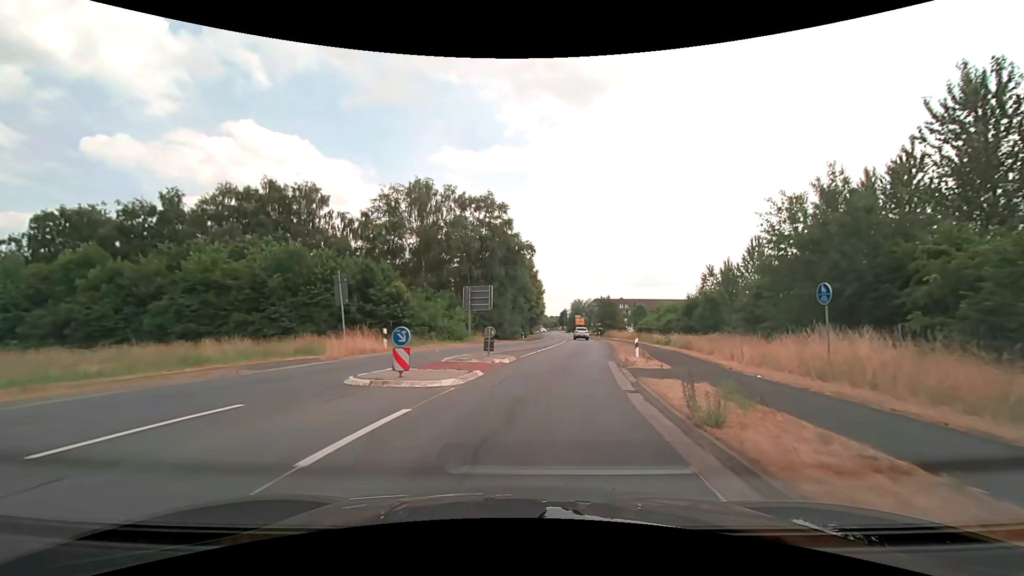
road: tertiary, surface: asphalt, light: Day
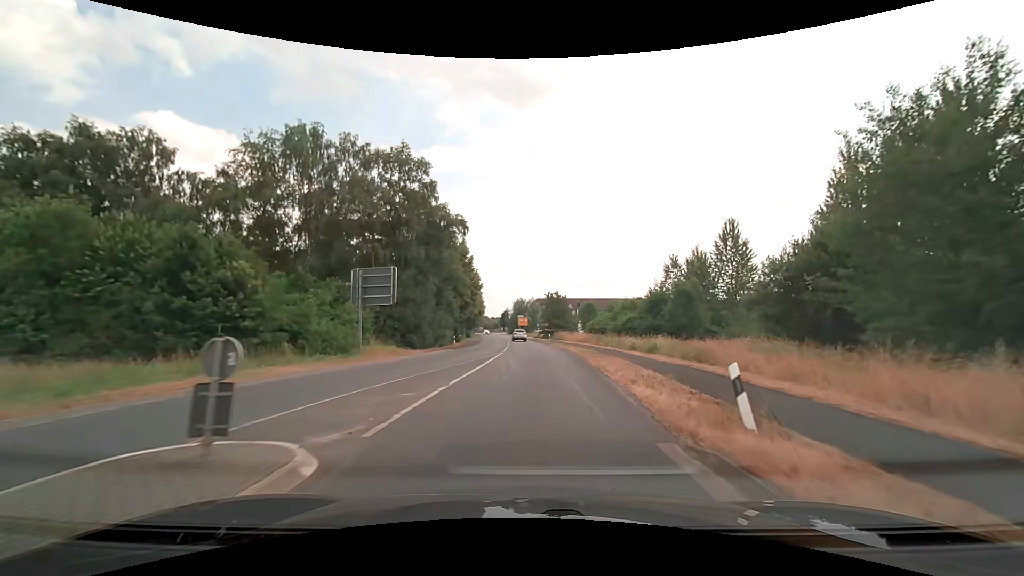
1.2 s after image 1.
(+1.0, +14.7) m; +7°
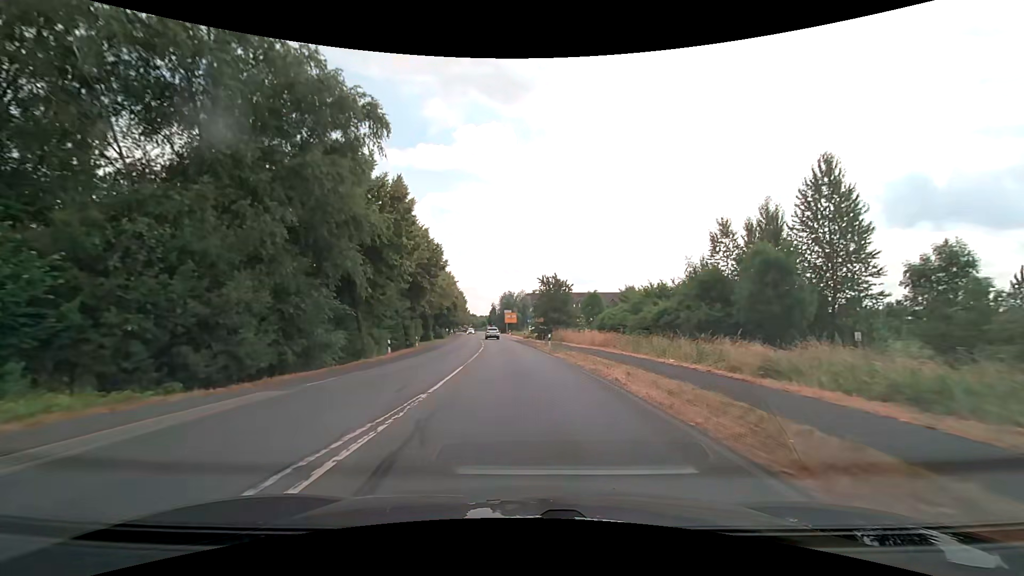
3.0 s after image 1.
(+0.7, +22.9) m; +1°
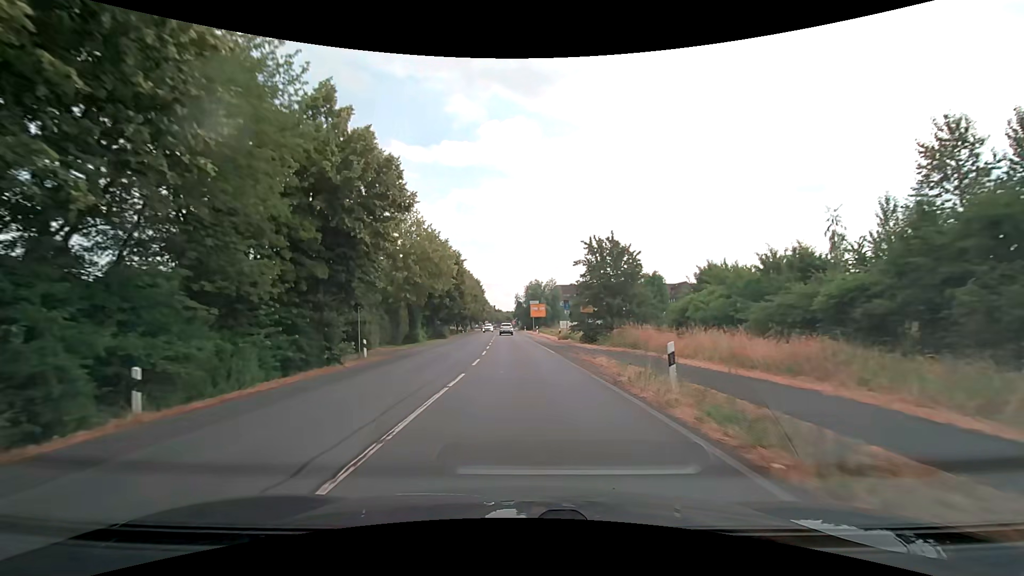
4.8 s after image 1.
(-0.4, +23.5) m; -3°
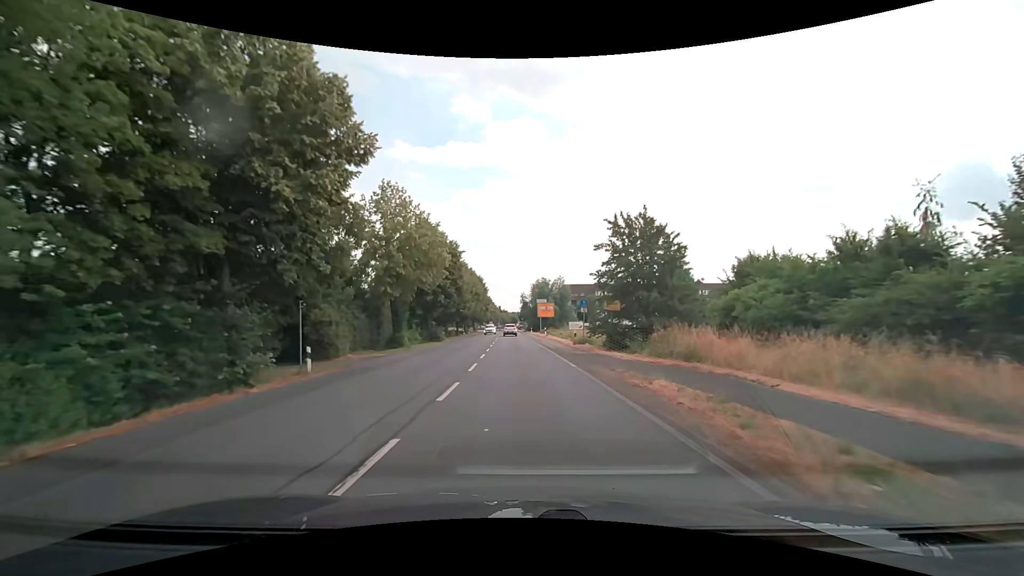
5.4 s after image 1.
(-0.1, +7.9) m; -1°
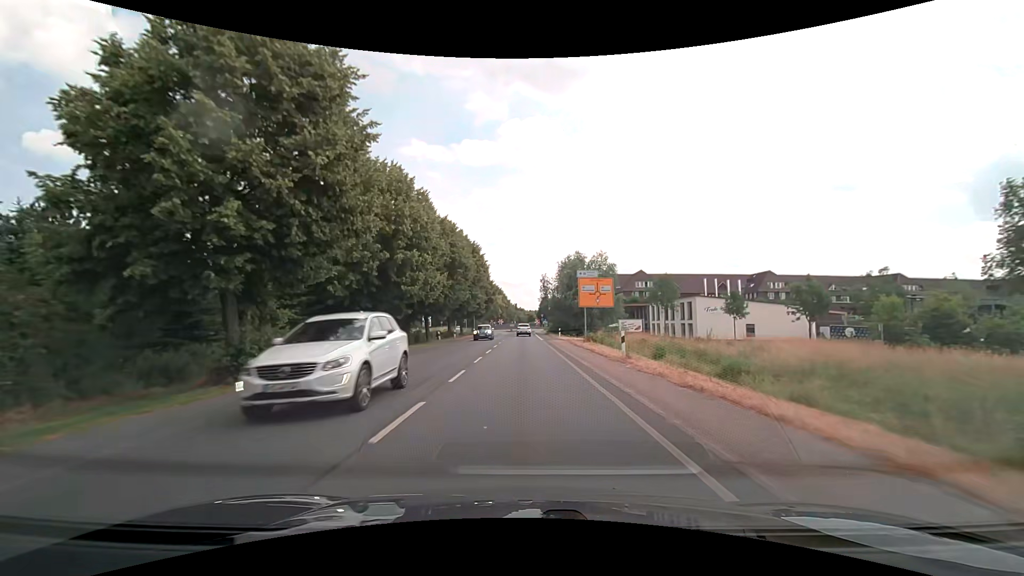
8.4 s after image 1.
(-0.5, +39.3) m; -2°
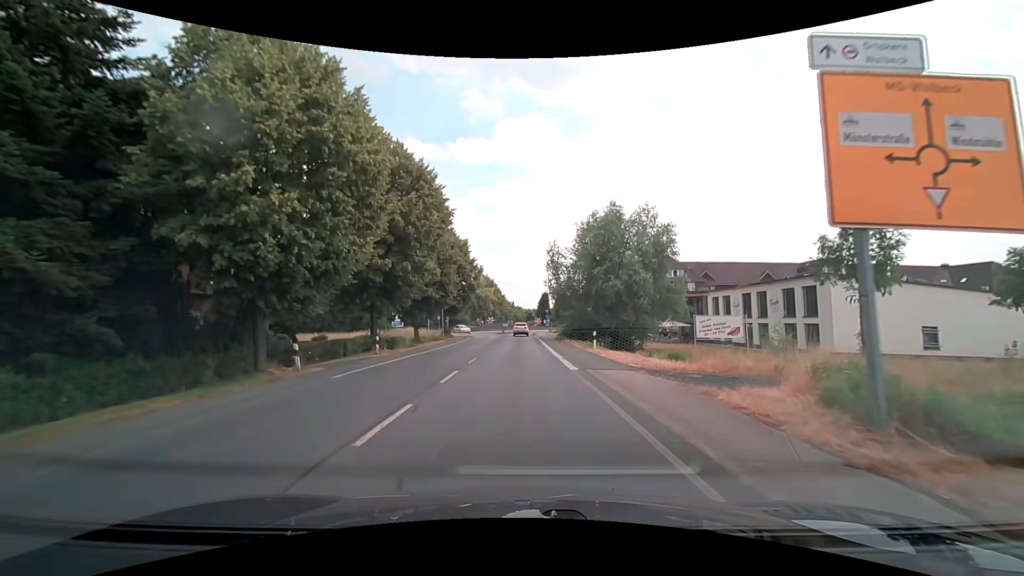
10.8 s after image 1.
(0.0, +30.0) m; 0°
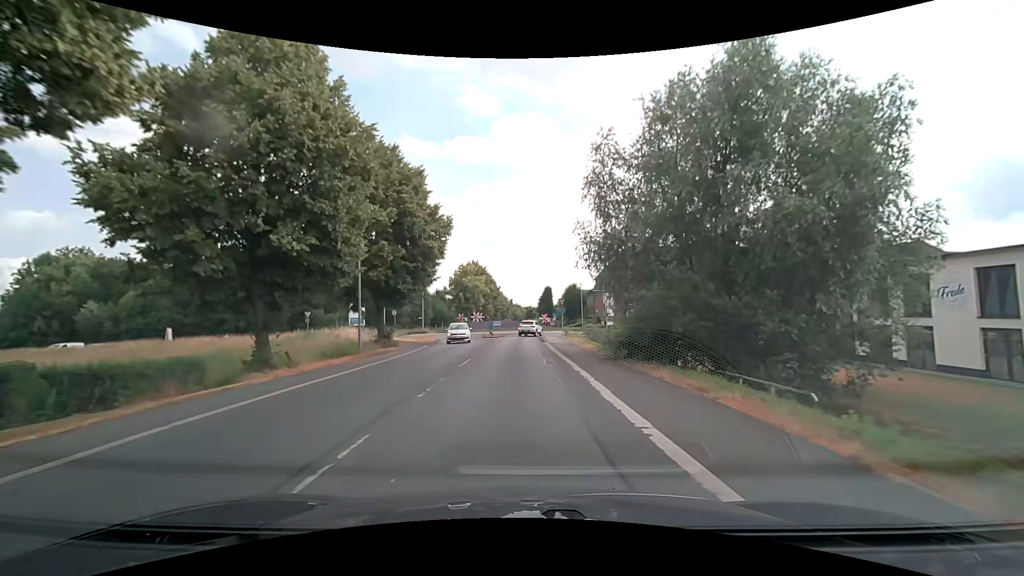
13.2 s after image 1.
(-0.3, +26.7) m; 0°
(0, +10) (0, +20) (0, +30) (0, +40) (0, +50) (+4, +59) (+12, +66) (+21, +69) (+31, +71) (+41, +71) m
